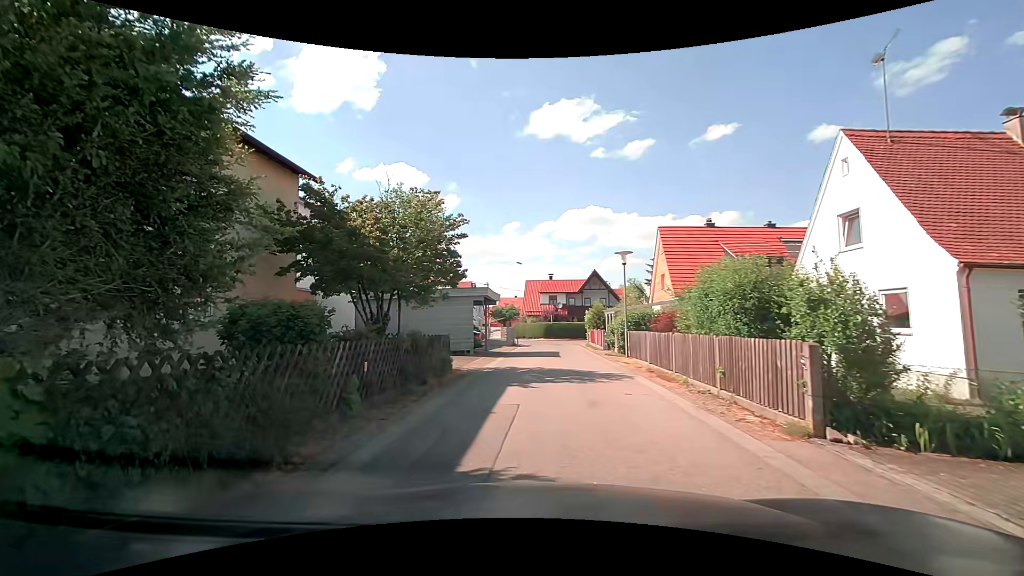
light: Day
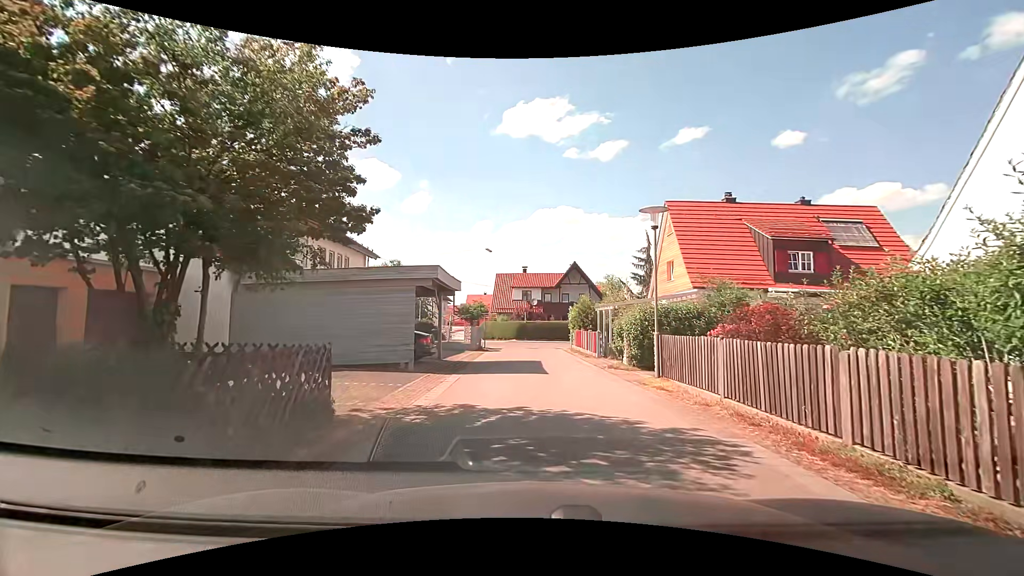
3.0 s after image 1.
(-0.4, +8.0) m; +1°
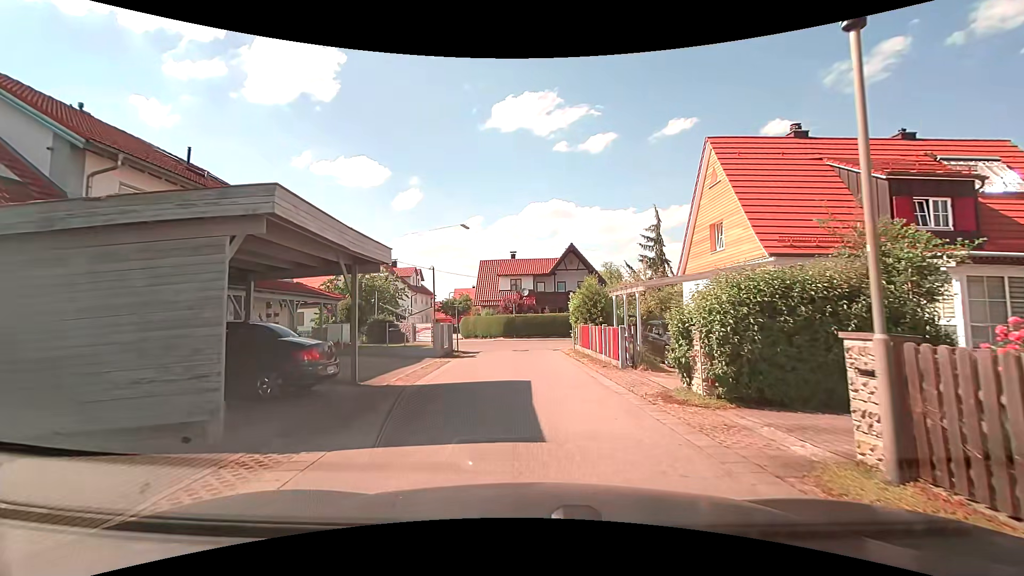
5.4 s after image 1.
(+0.4, +8.7) m; +2°
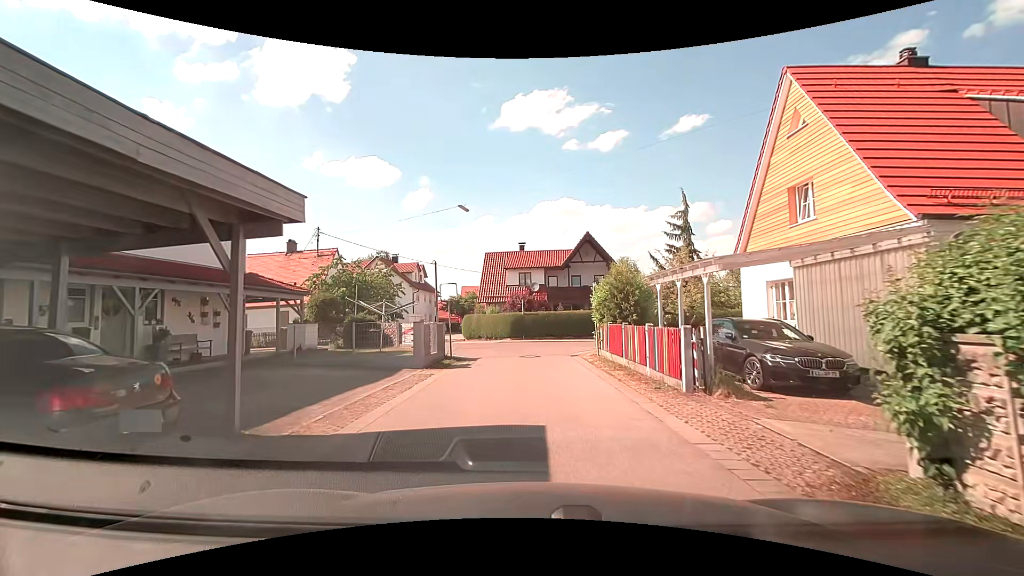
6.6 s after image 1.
(-0.1, +5.2) m; -1°
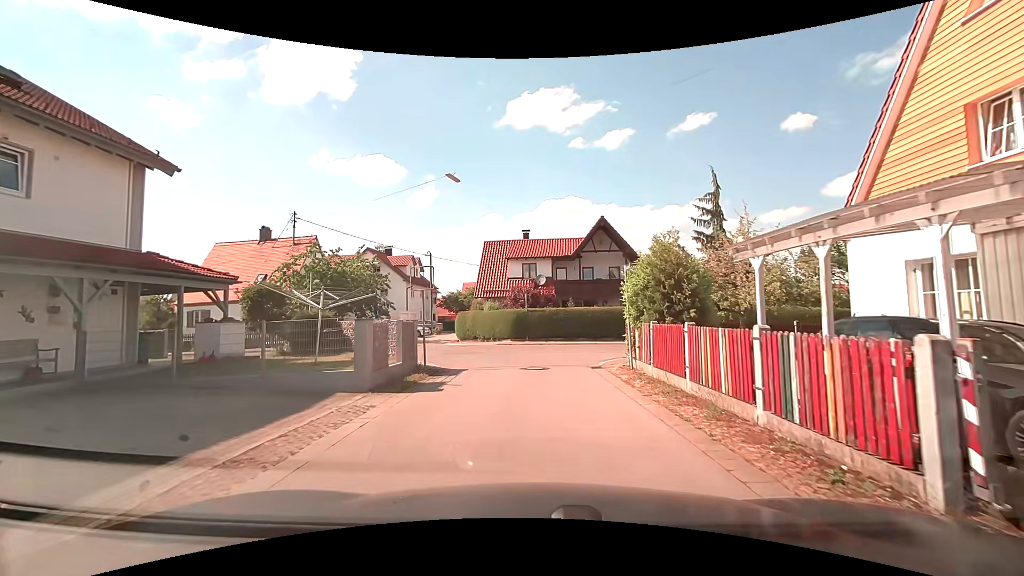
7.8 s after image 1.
(-0.1, +5.7) m; -1°
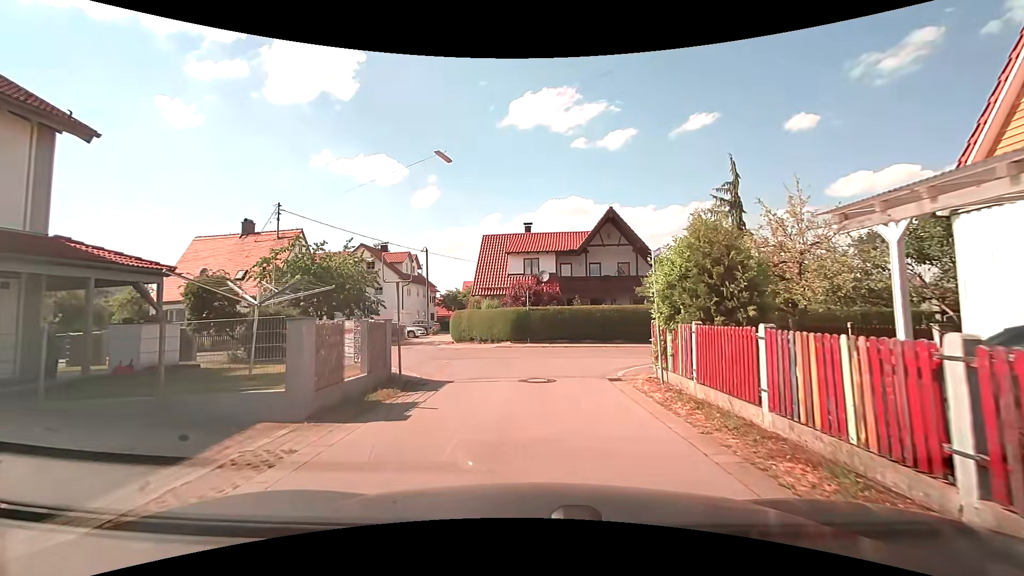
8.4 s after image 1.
(0.0, +2.9) m; 0°
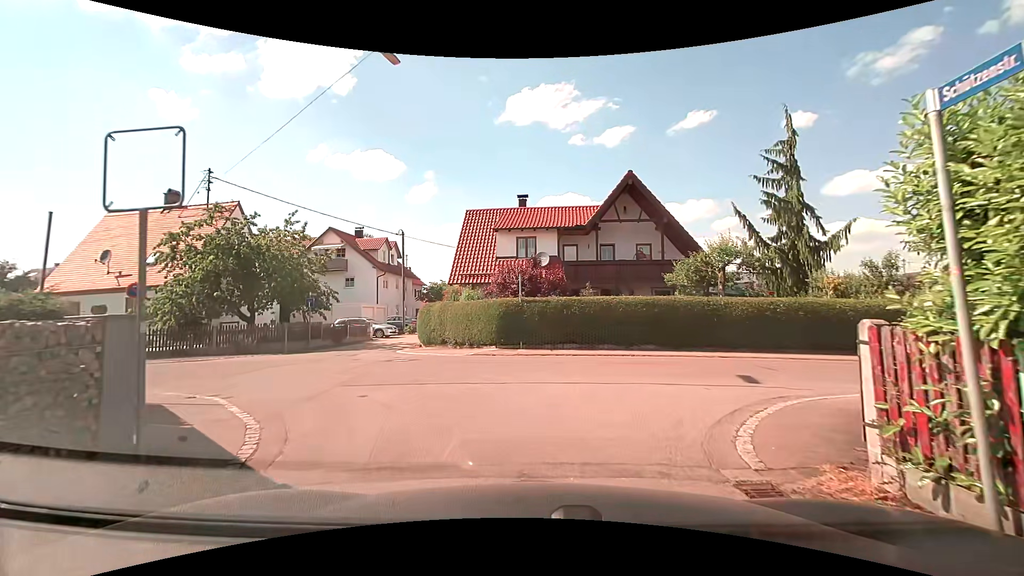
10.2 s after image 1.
(0.0, +7.3) m; +1°
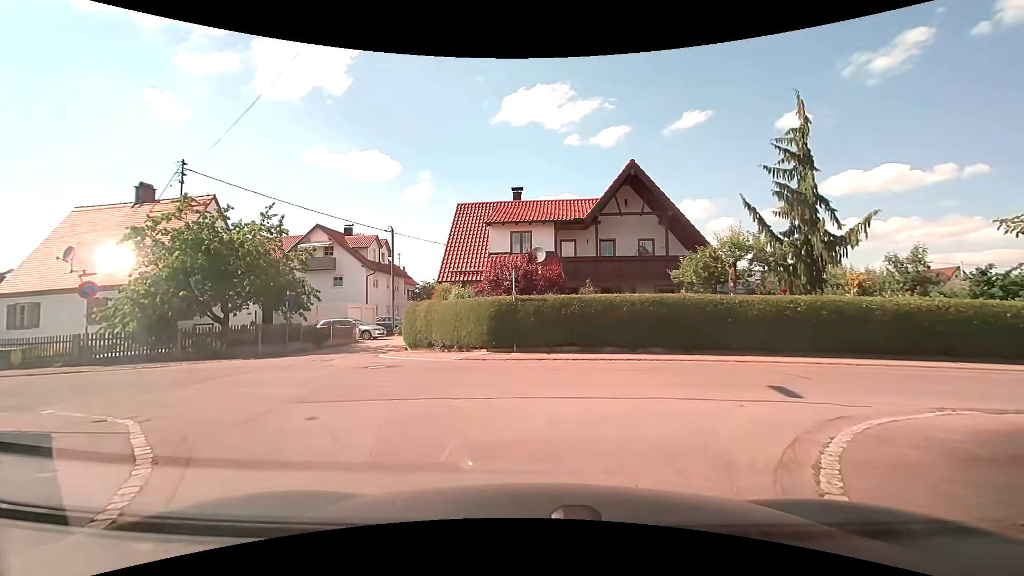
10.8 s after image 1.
(0.0, +1.7) m; 0°
